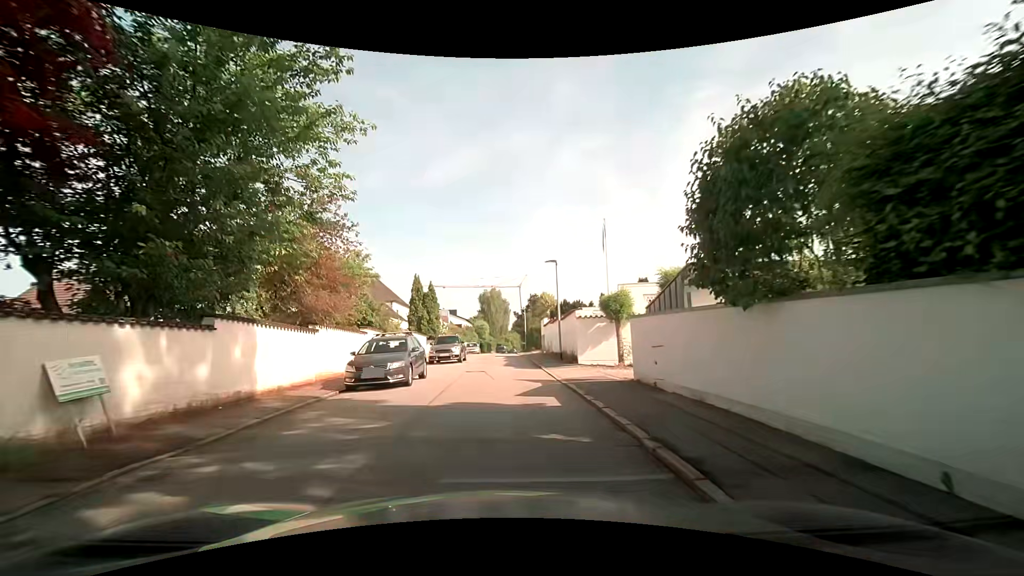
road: residential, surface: asphalt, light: Day
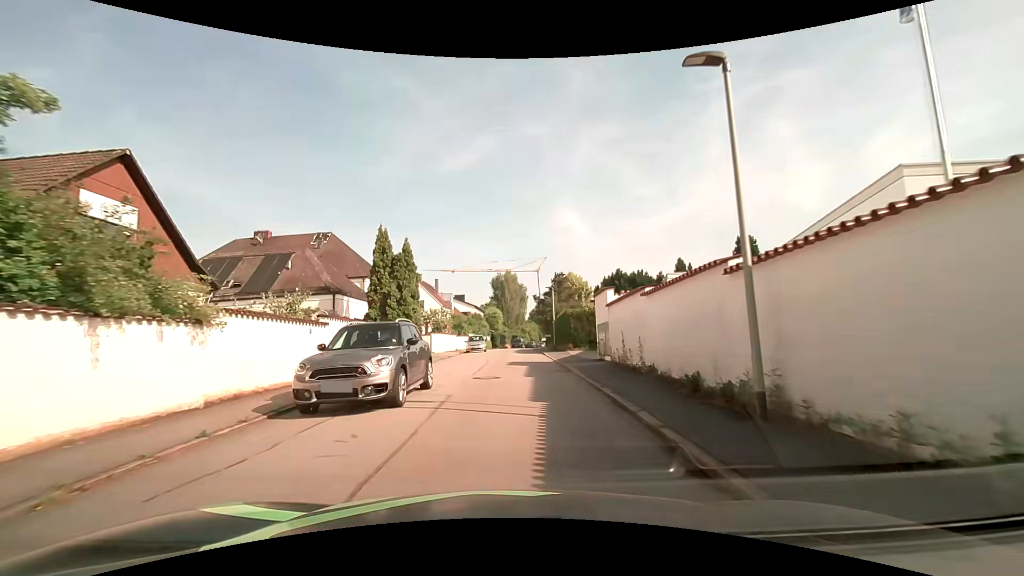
(-0.1, +19.1) m; -1°
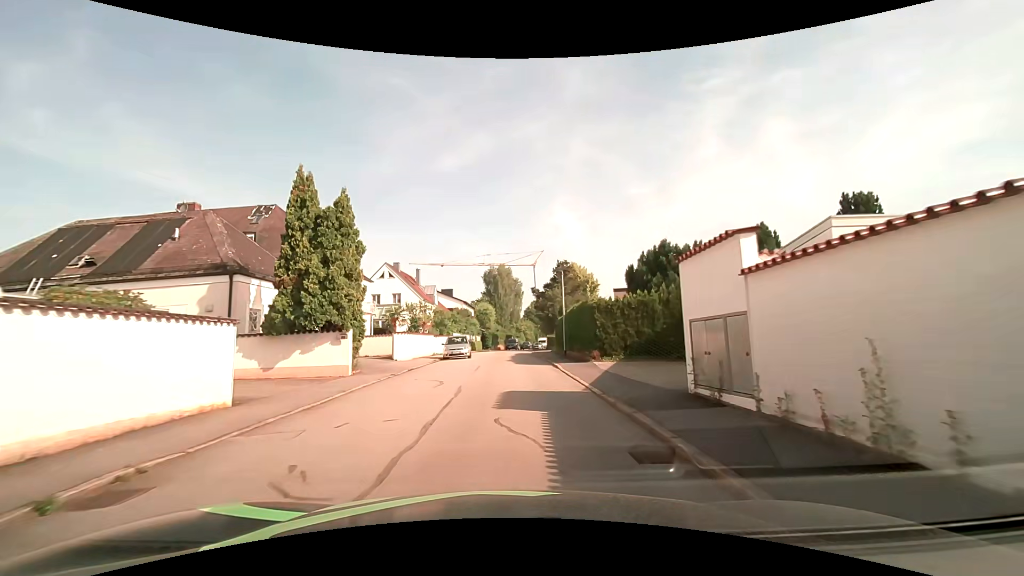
(0.0, +11.0) m; 0°
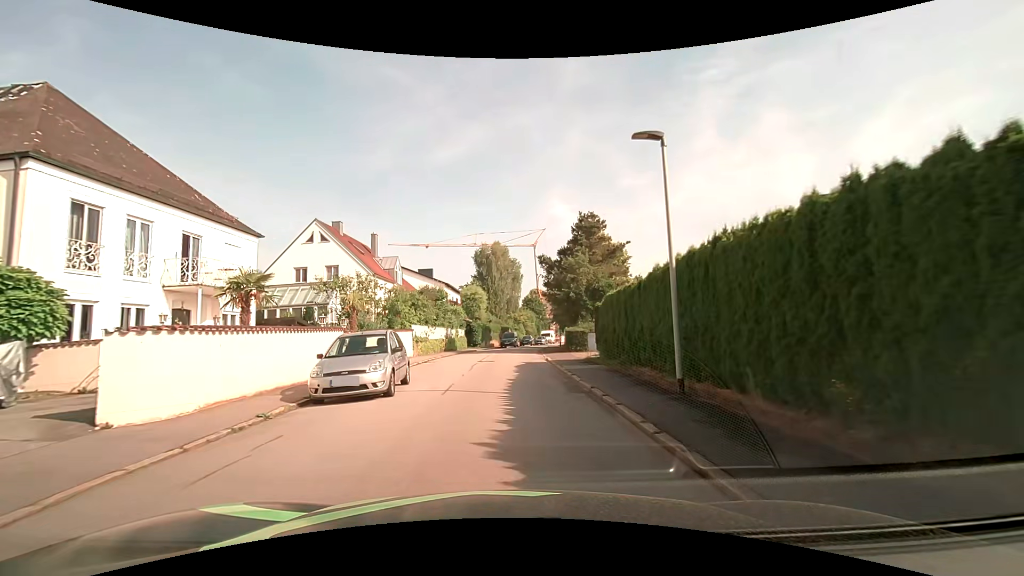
(+0.2, +19.6) m; +1°
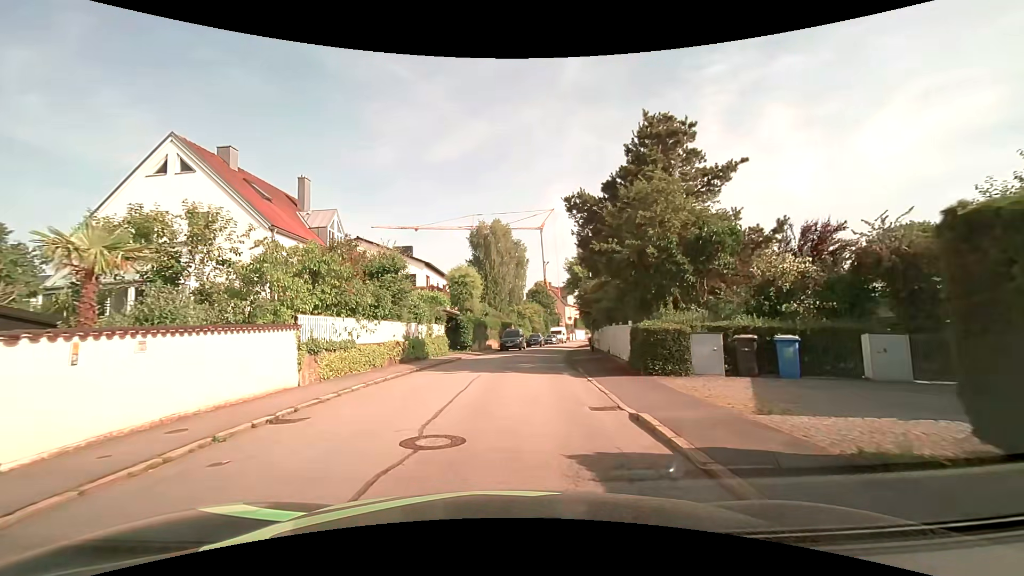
(-0.2, +16.5) m; -1°
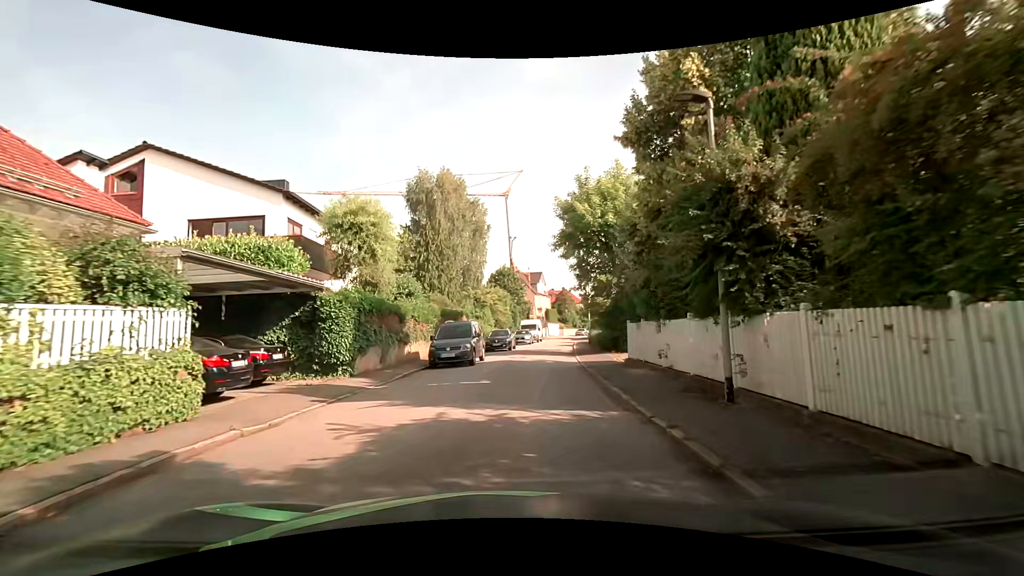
(+0.8, +22.0) m; +4°
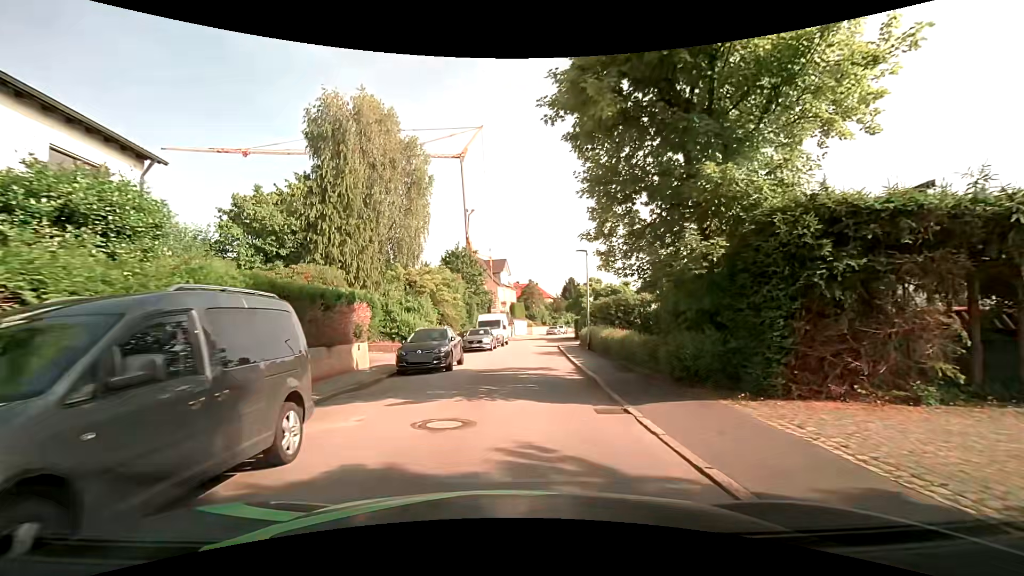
(+0.8, +17.0) m; +5°
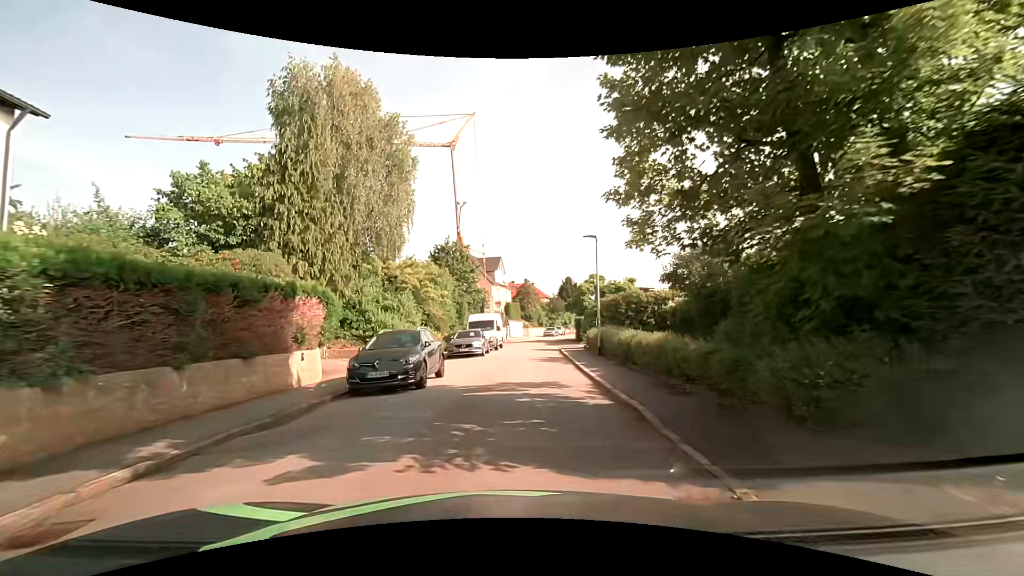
(+0.1, +4.3) m; +1°
(0, +10) (0, +20) (+1, +30) (+2, +40) (+3, +50) (+5, +60) (+7, +69) (+10, +79) (+13, +89) (+15, +98) m
